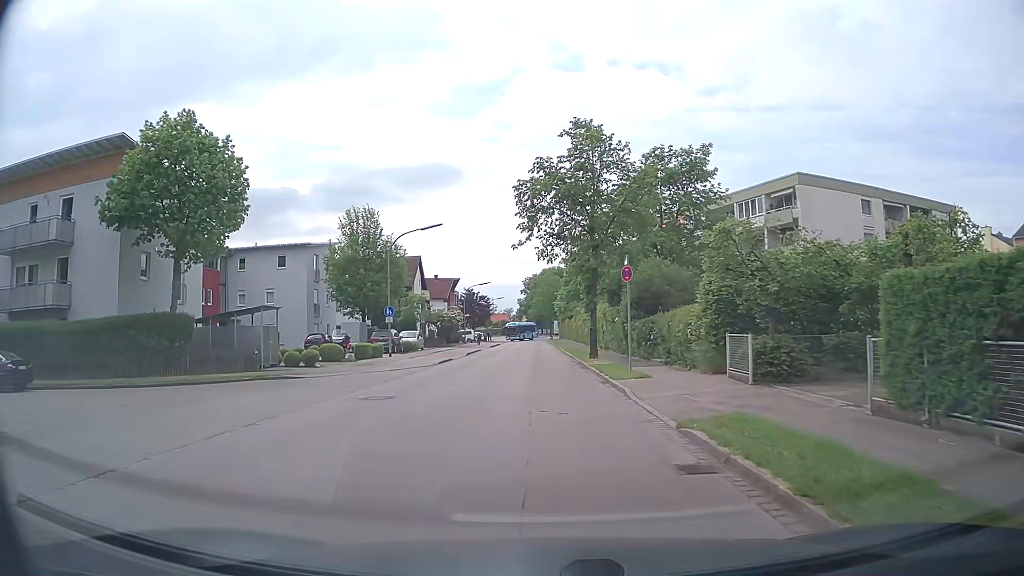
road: tertiary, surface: asphalt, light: Day
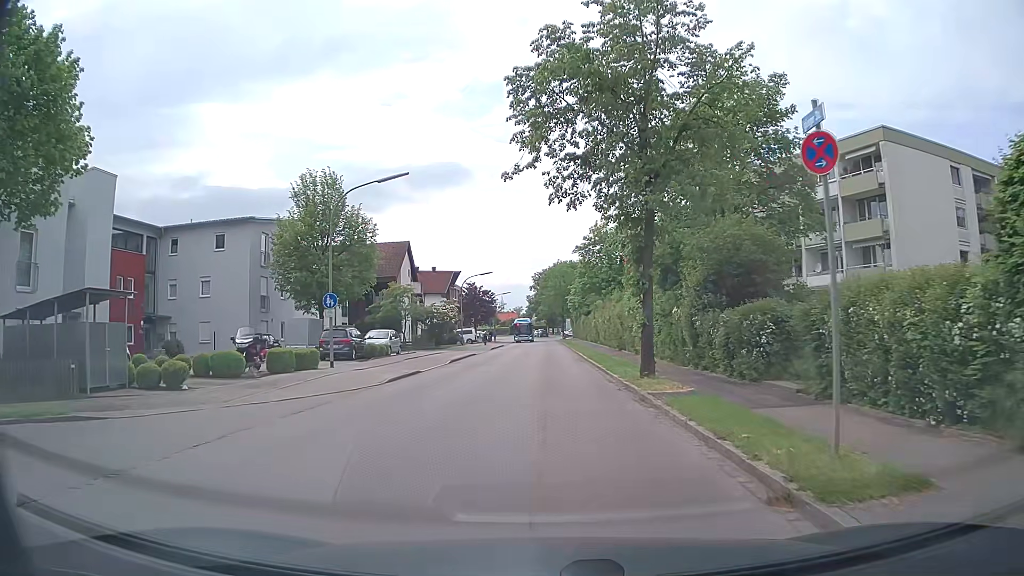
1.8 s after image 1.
(+0.2, +12.7) m; 0°
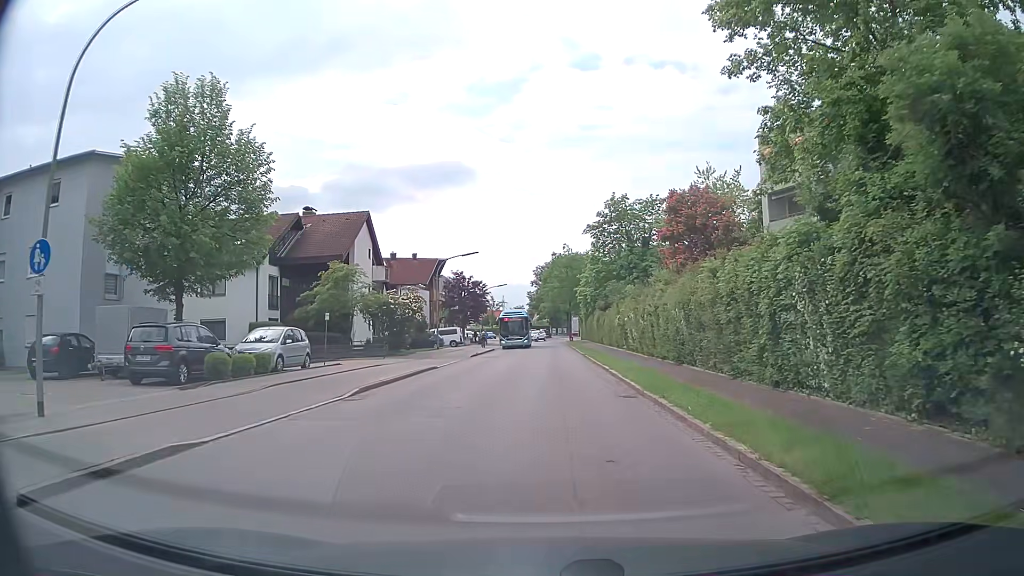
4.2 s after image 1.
(0.0, +17.1) m; -1°
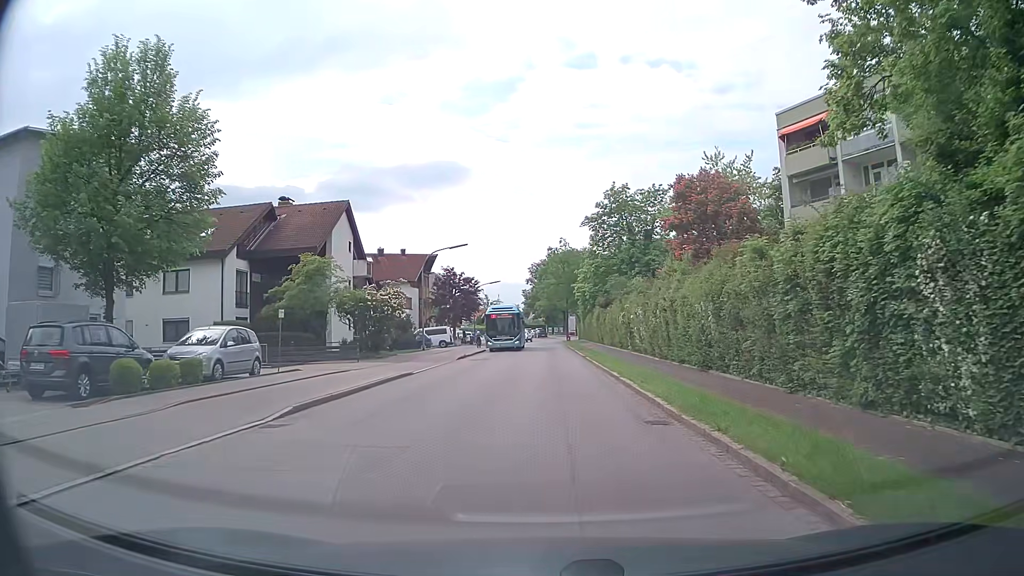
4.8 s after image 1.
(+0.1, +4.3) m; +1°
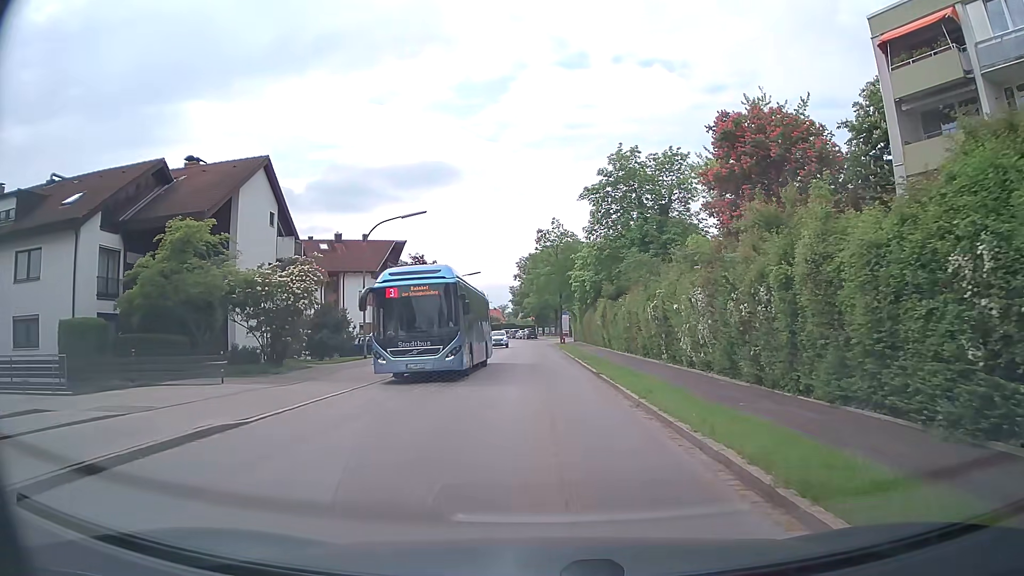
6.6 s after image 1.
(+0.1, +13.1) m; +1°
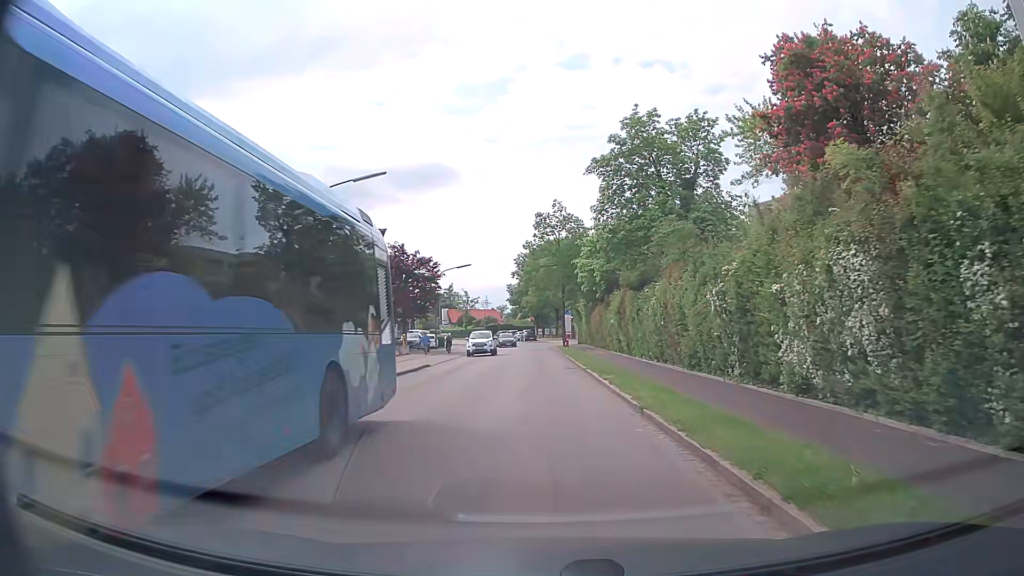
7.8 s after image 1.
(+0.1, +8.8) m; 0°
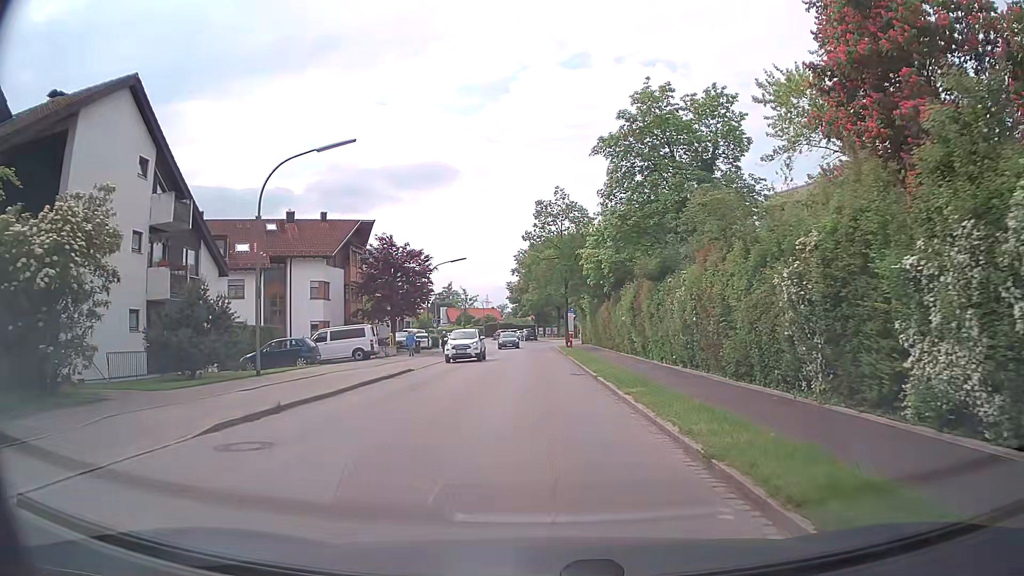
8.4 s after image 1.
(+0.1, +4.4) m; 0°
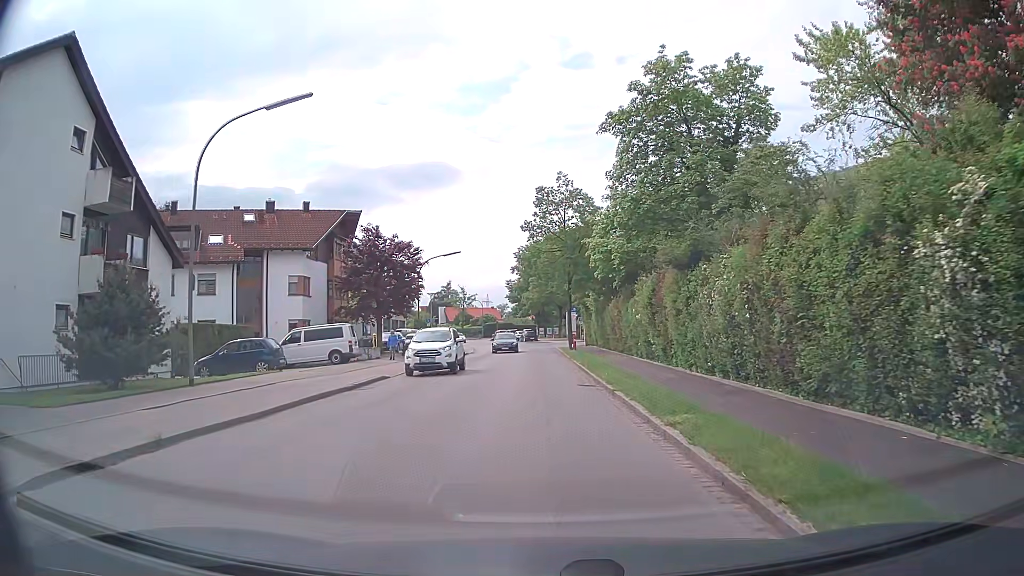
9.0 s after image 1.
(0.0, +4.4) m; 0°
(0, +10) (0, +20) (0, +30) (0, +40) (-1, +50) (-1, +60) (-2, +70) (-4, +80) (-6, +90) (-8, +99) m
